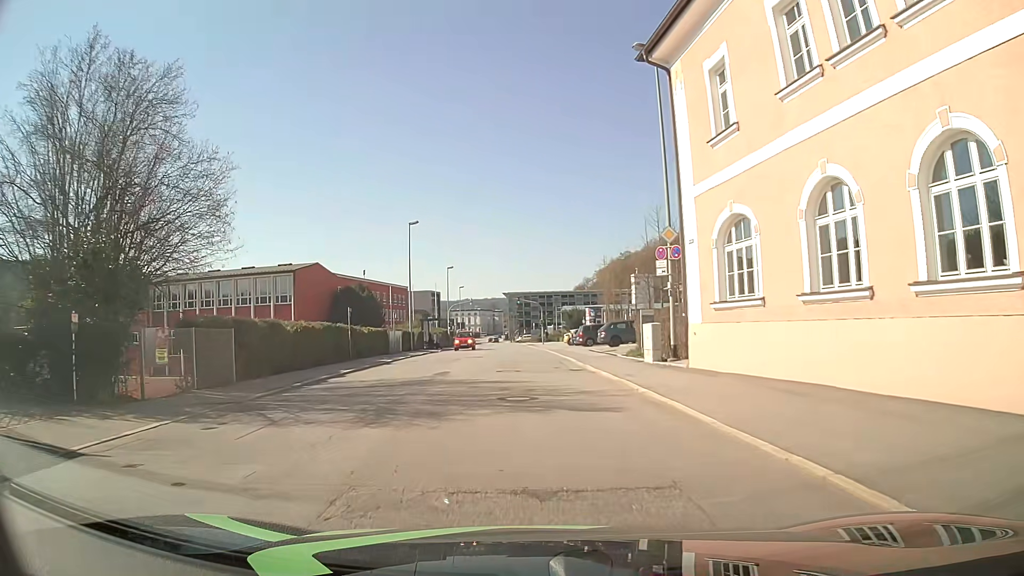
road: tertiary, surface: asphalt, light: Day
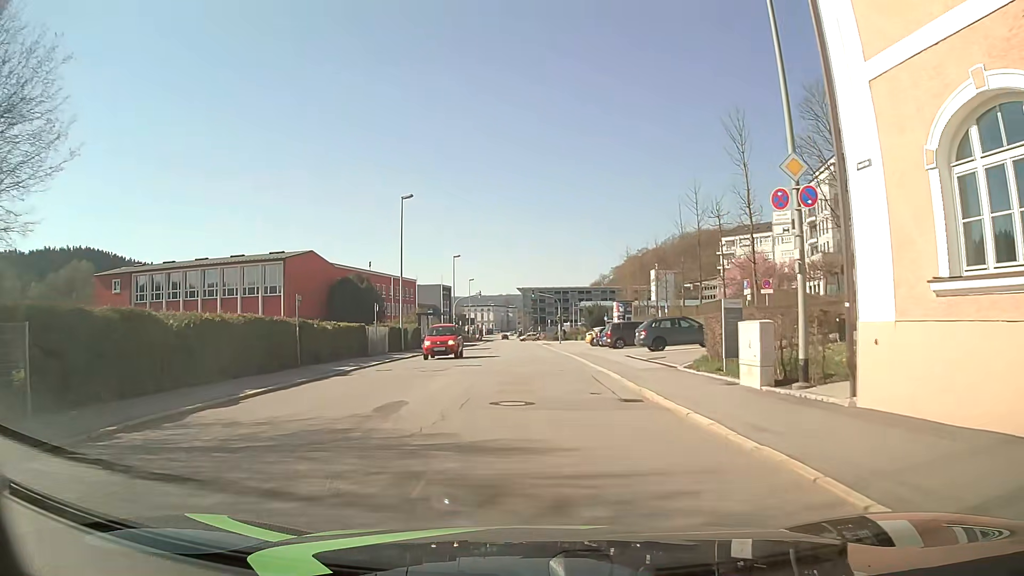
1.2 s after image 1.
(-0.3, +9.3) m; -2°
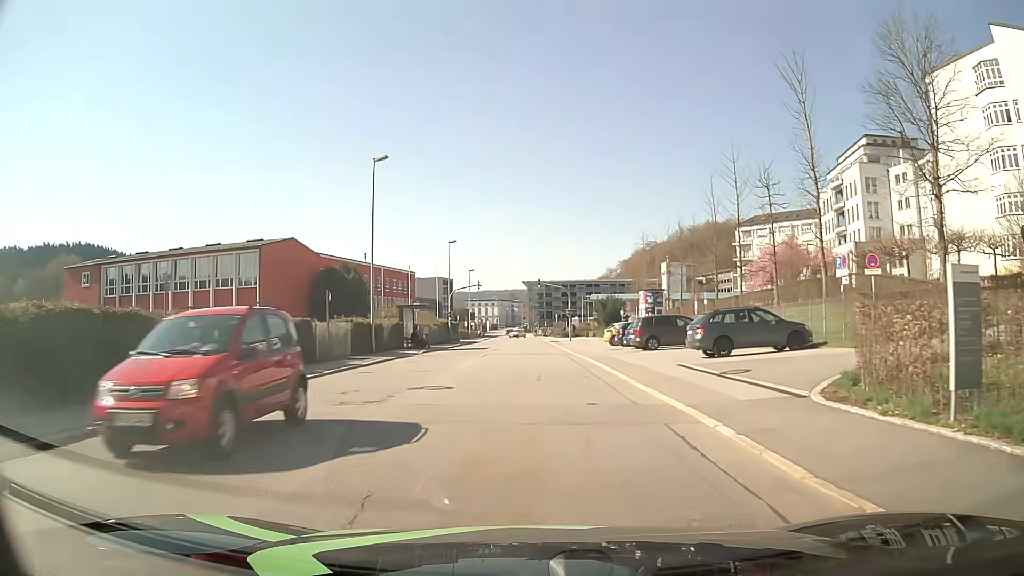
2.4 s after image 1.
(-0.1, +9.4) m; -2°
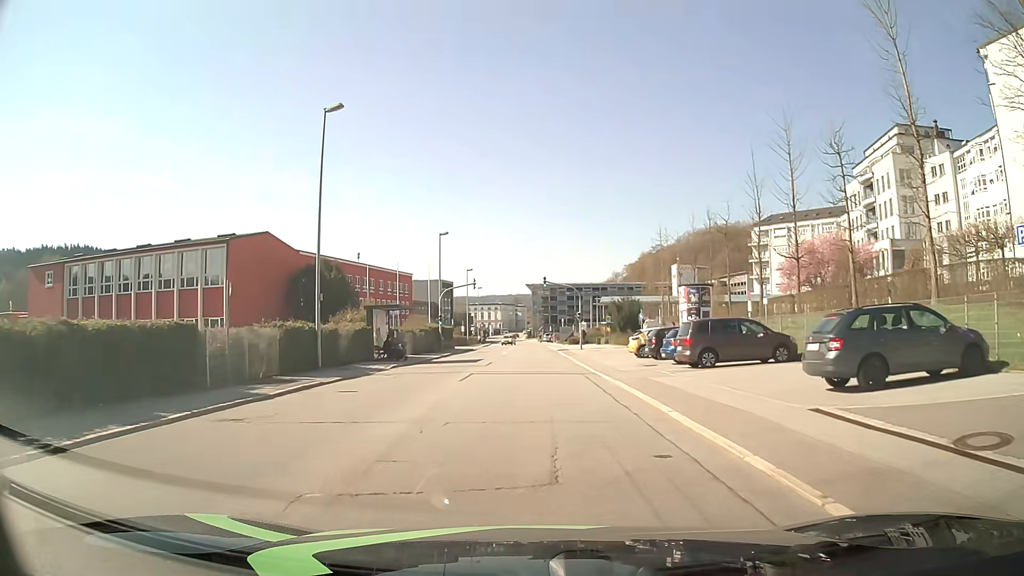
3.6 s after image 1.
(+0.2, +9.5) m; +1°
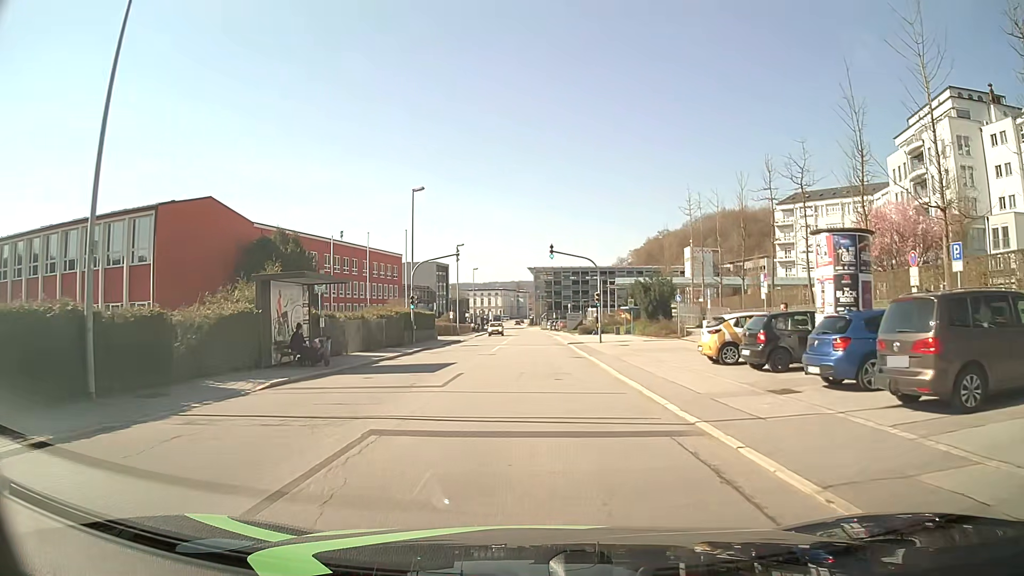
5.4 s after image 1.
(0.0, +14.2) m; 0°
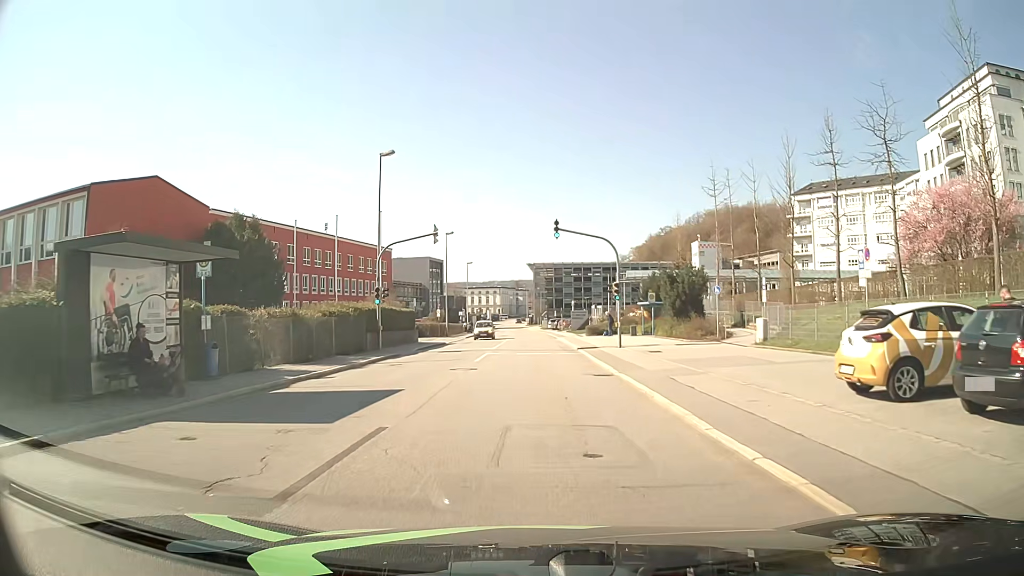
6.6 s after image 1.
(0.0, +9.5) m; 0°
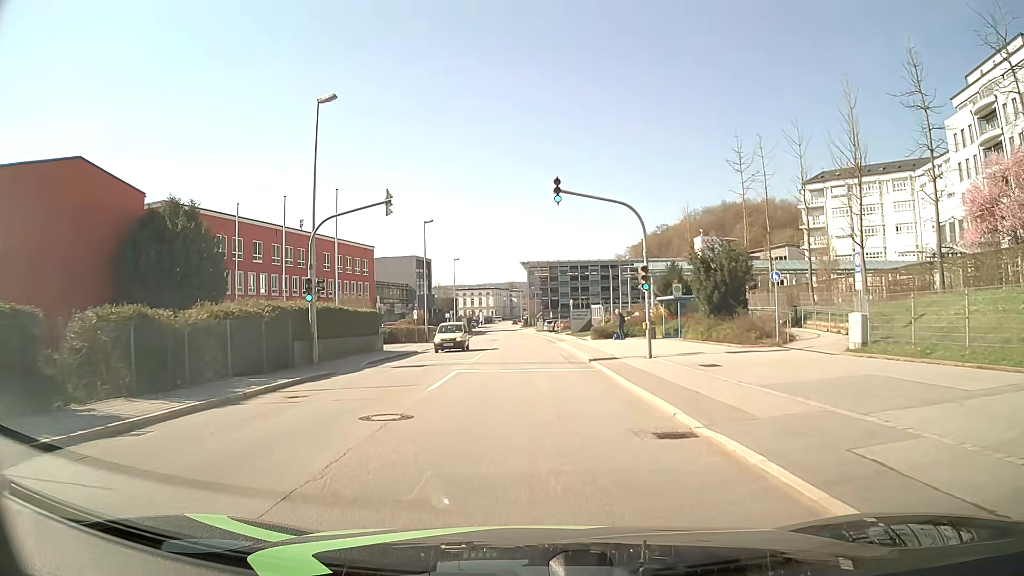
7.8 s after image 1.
(0.0, +9.5) m; 0°
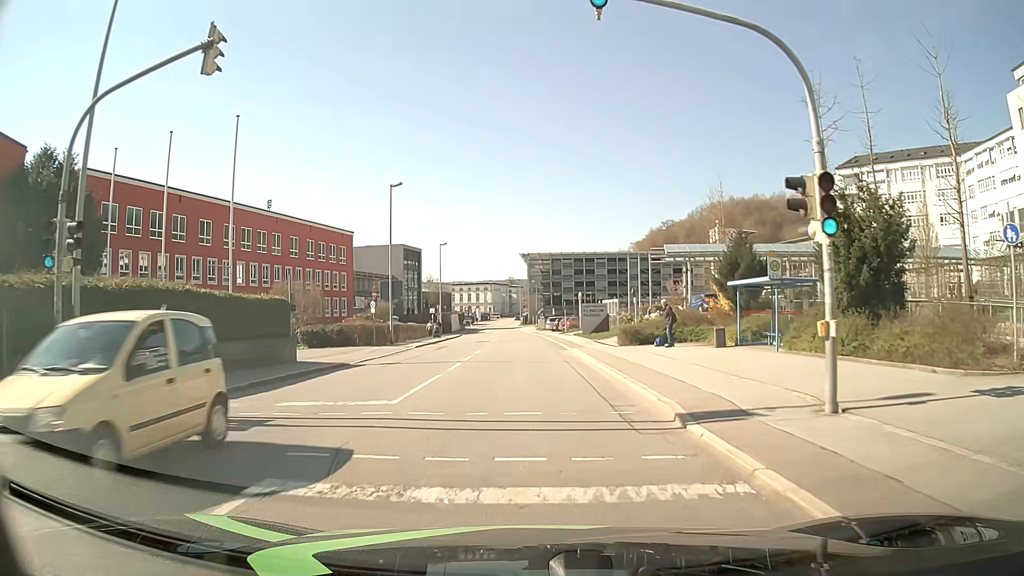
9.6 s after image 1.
(0.0, +14.2) m; +1°
